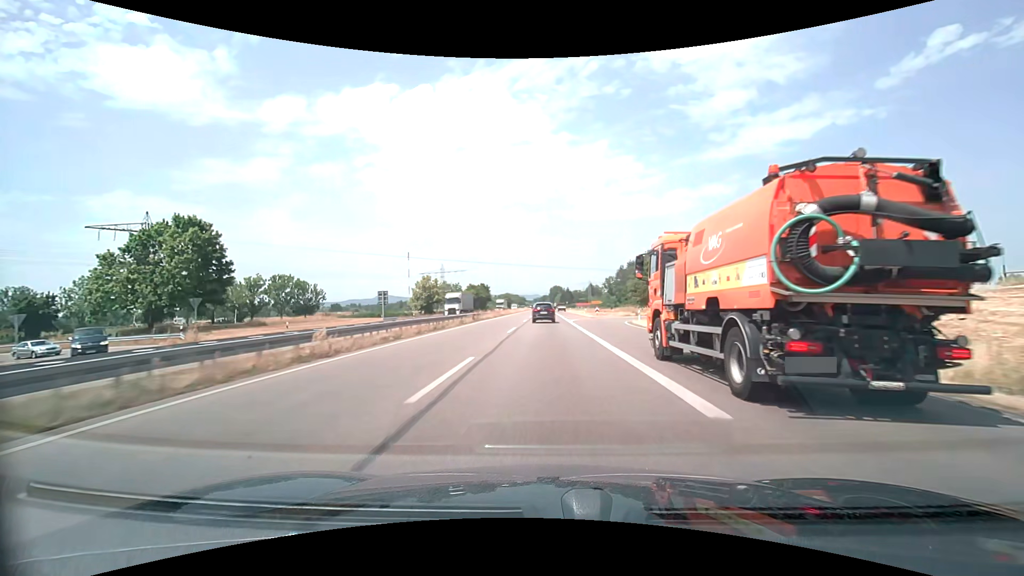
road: trunk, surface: asphalt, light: Day
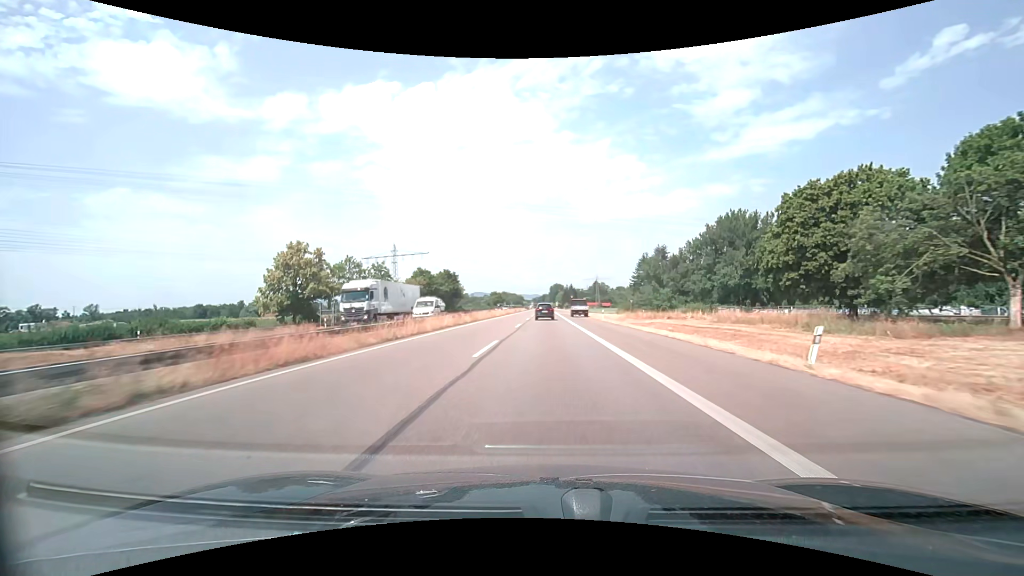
(0.0, +67.5) m; 0°
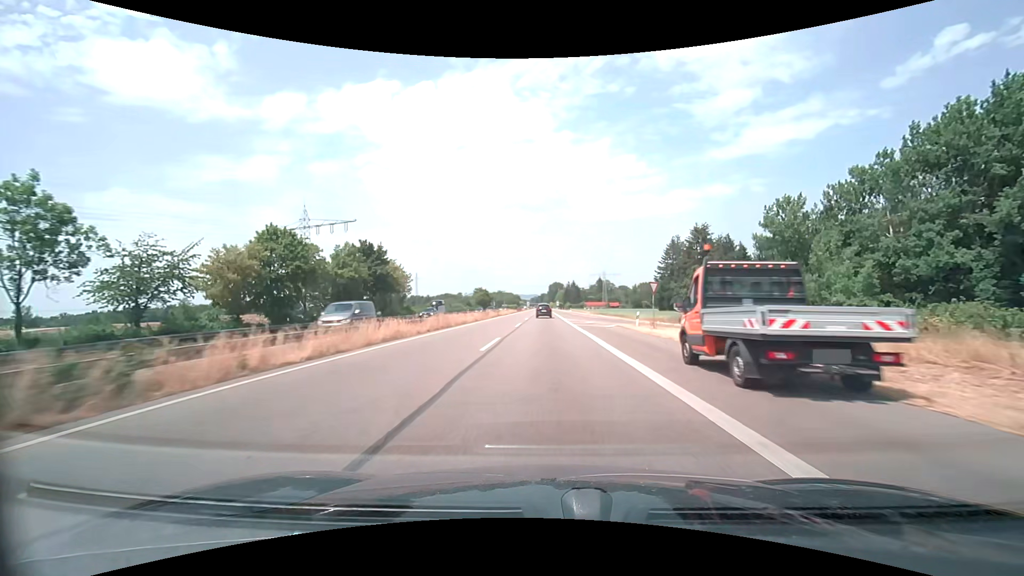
(0.0, +53.3) m; 0°
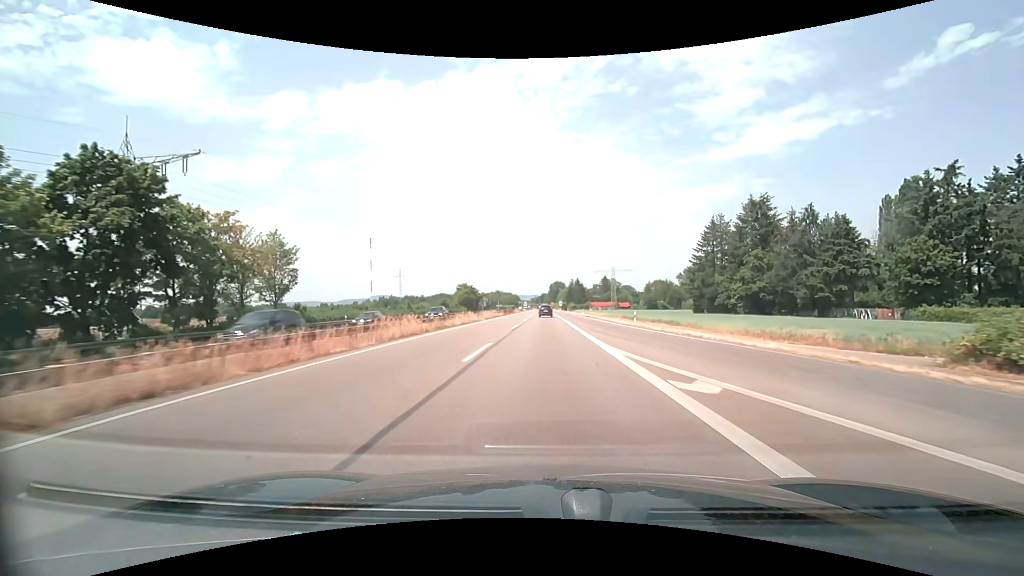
(-0.1, +39.7) m; 0°
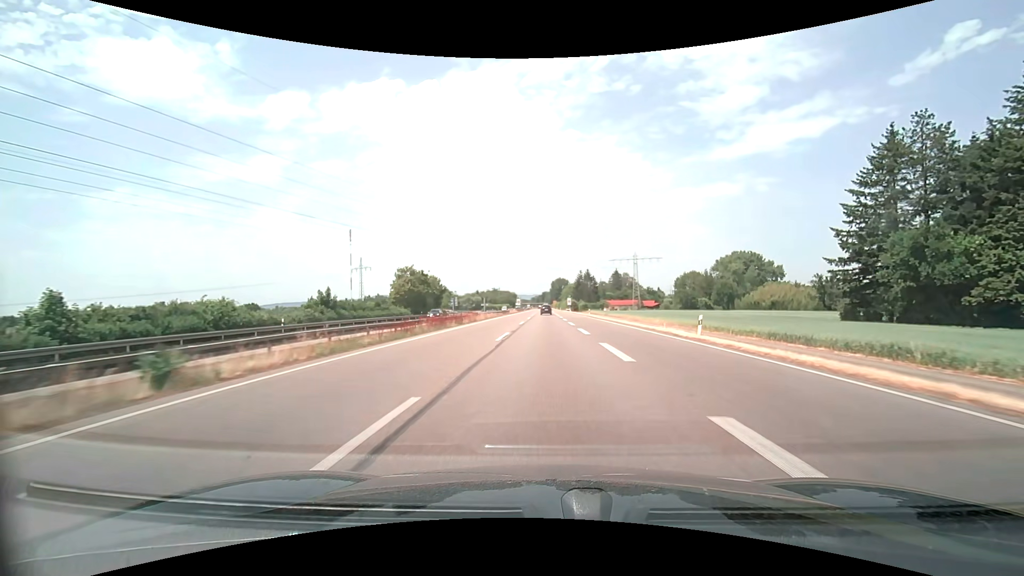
(-0.2, +66.1) m; 0°
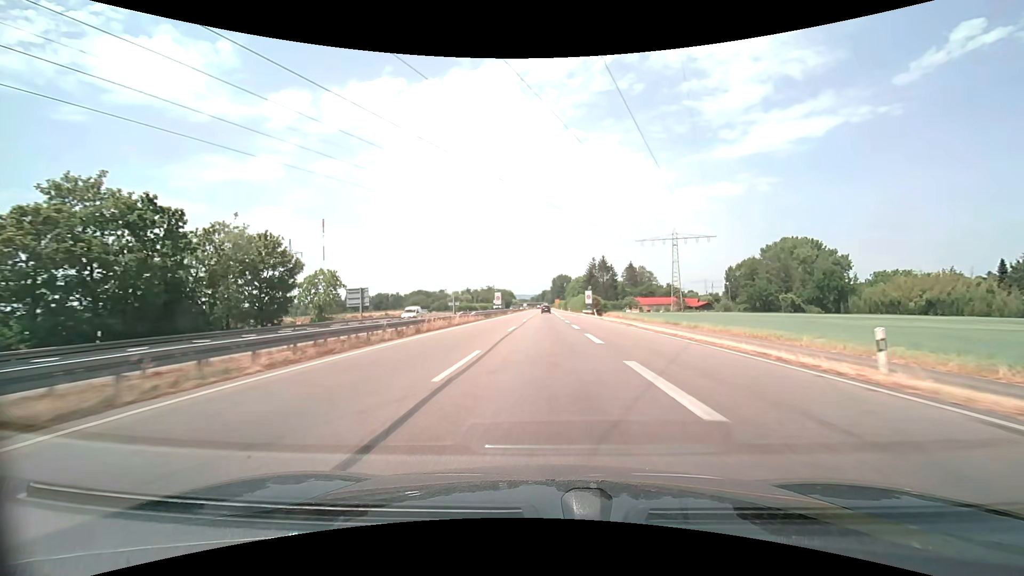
(-0.1, +66.1) m; 0°
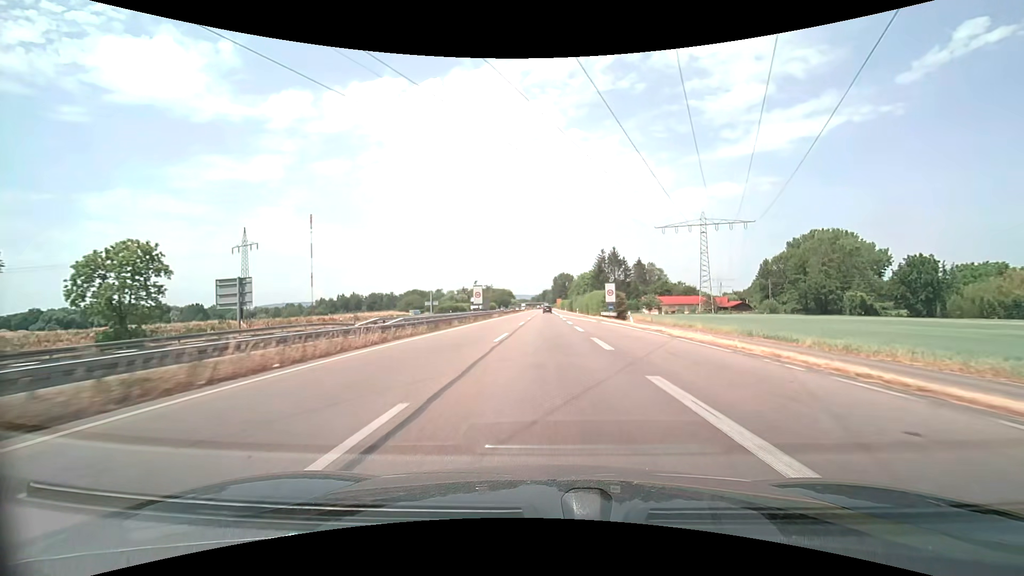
(-0.1, +26.5) m; 0°
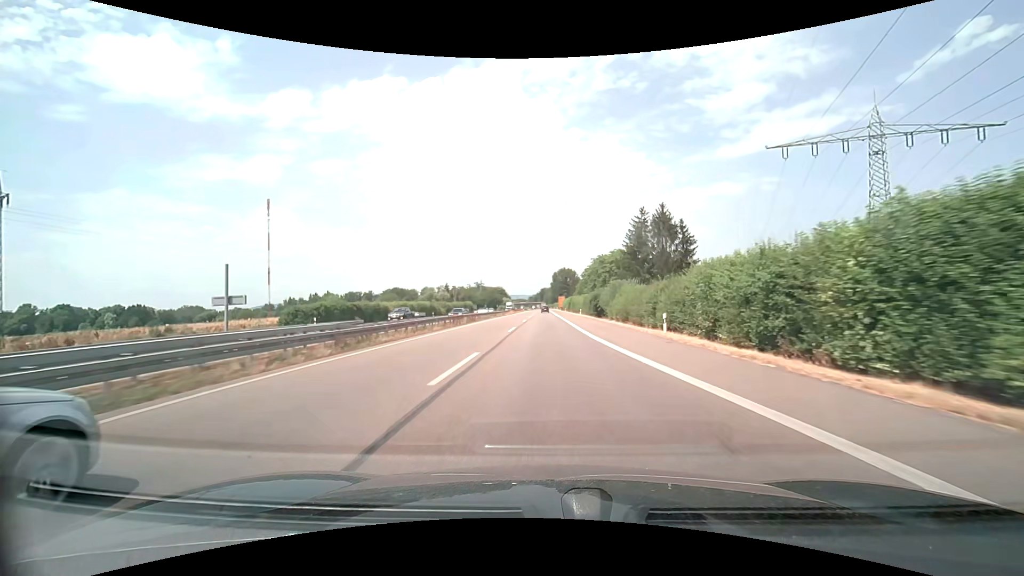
(+0.1, +66.1) m; 0°
(0, +10) (0, +20) (0, +30) (0, +40) (0, +50) (0, +60) (0, +70) (0, +80) (0, +90) (0, +100) m
